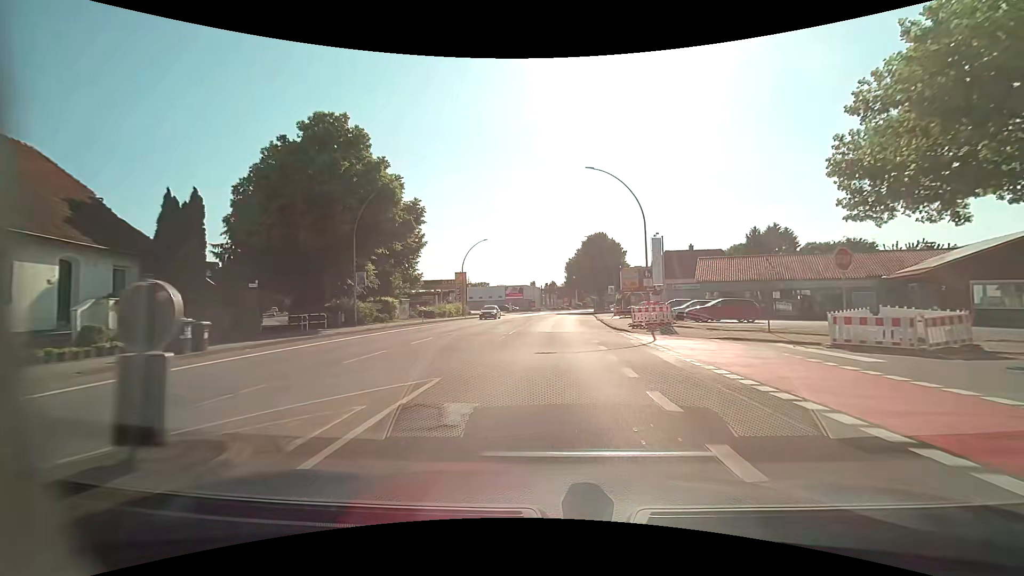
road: primary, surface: asphalt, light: Day
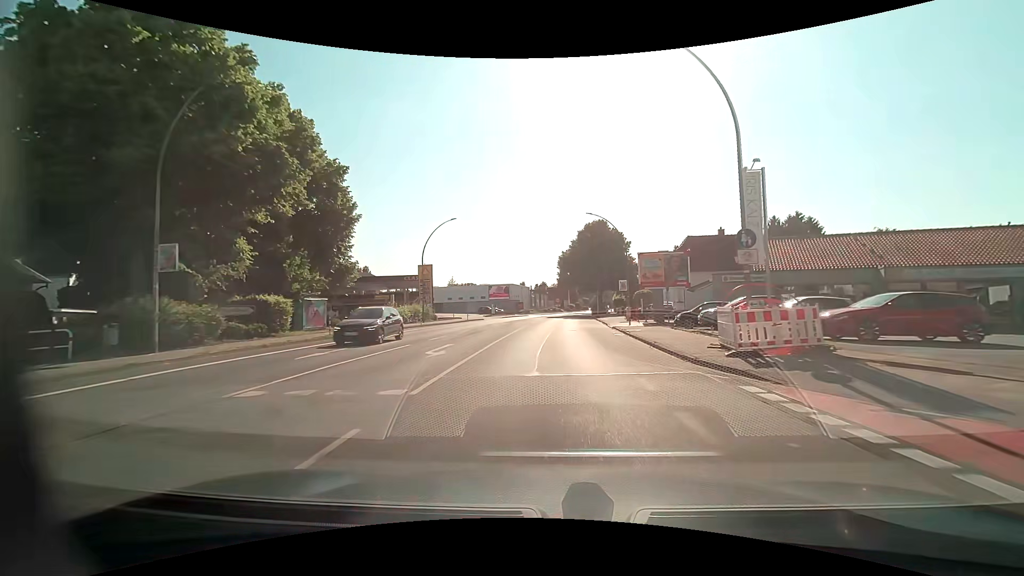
(+0.2, +16.4) m; +1°
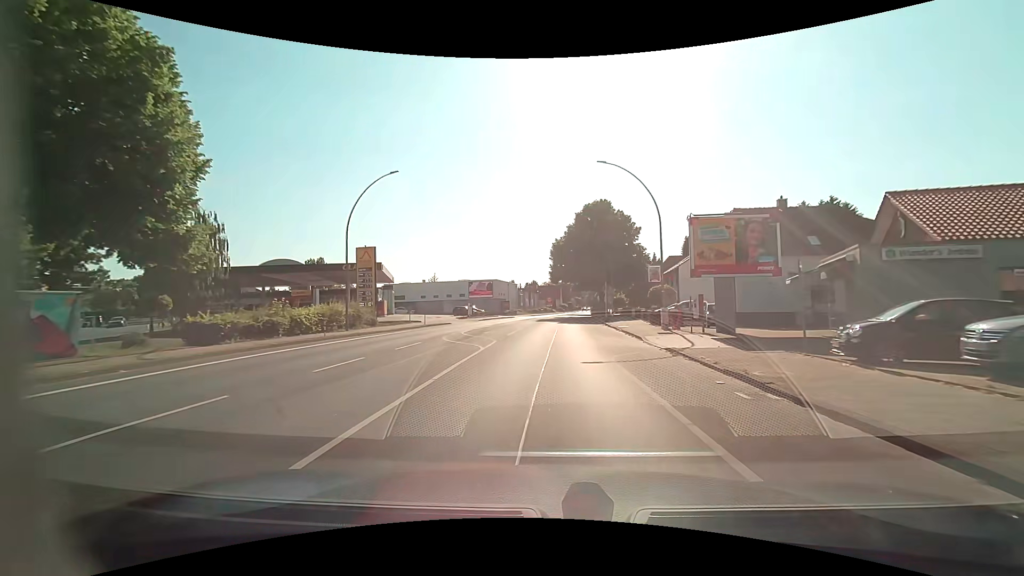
(+0.1, +16.5) m; +1°
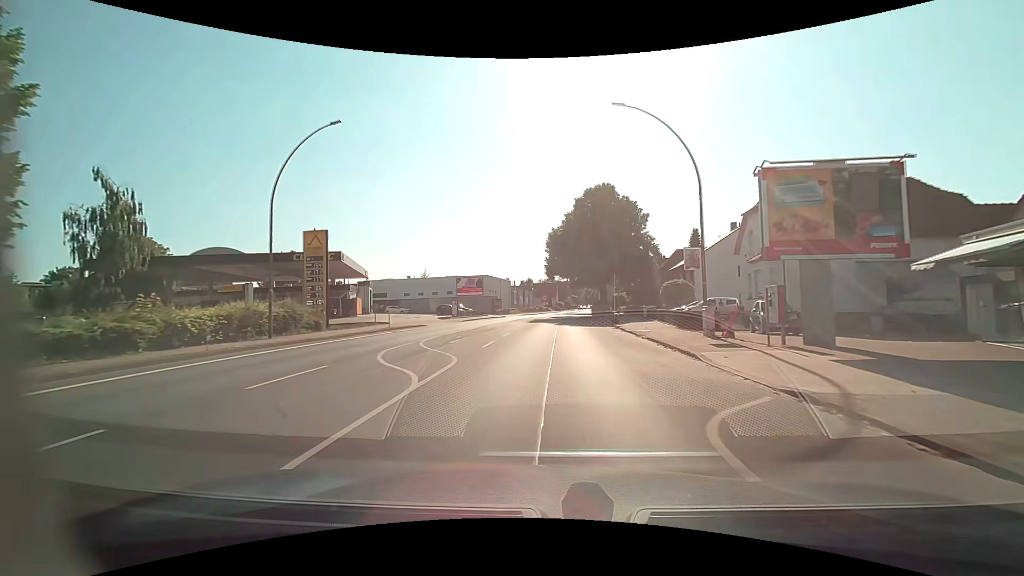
(0.0, +8.3) m; 0°
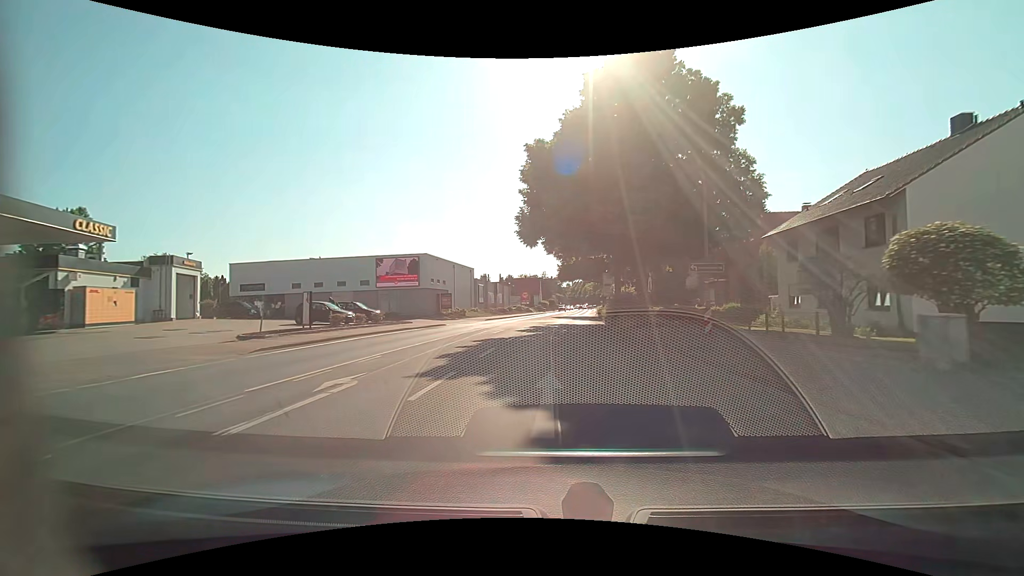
(+0.6, +33.3) m; +2°
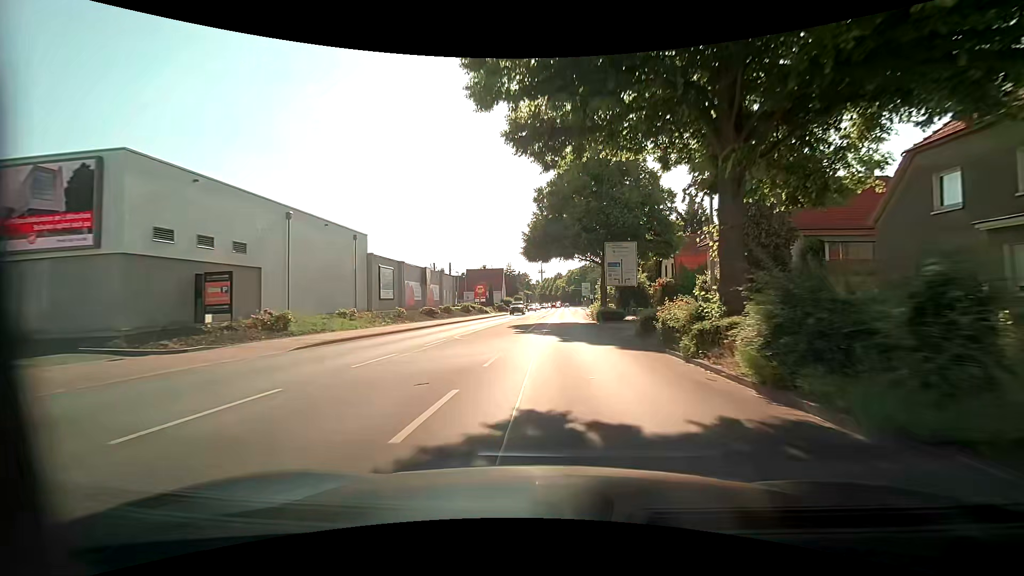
(+1.0, +33.9) m; +4°
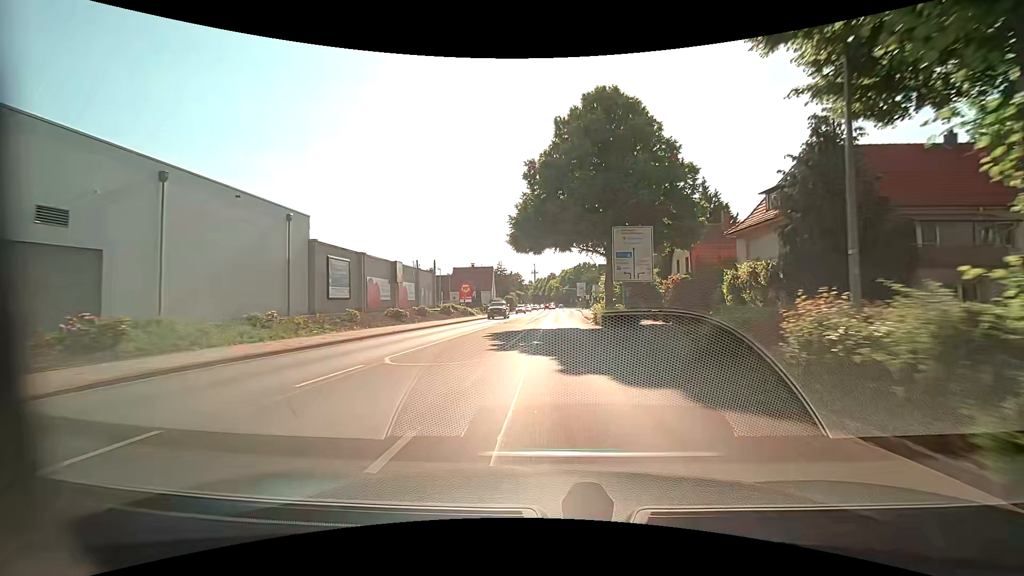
(0.0, +8.6) m; 0°
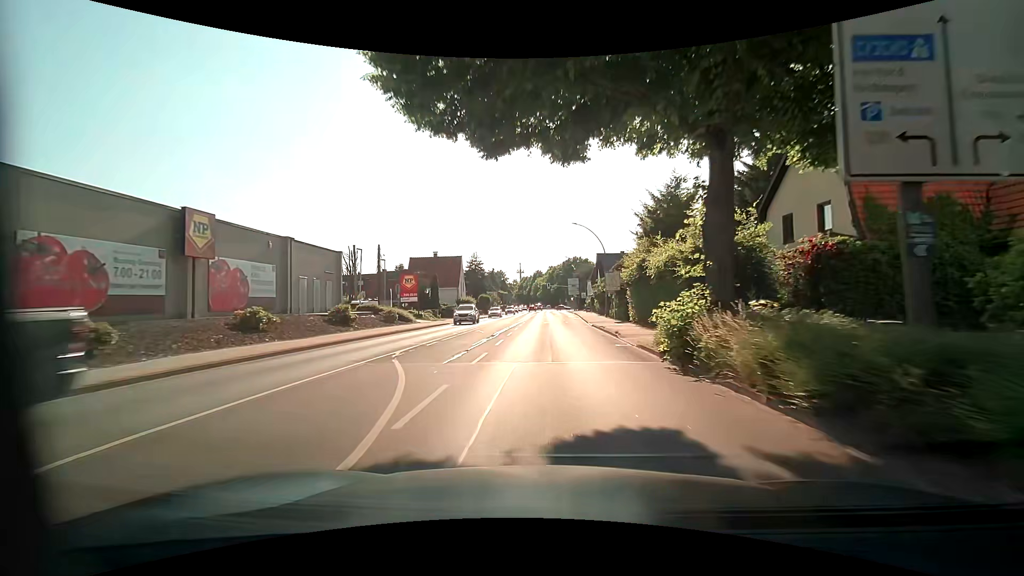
(+0.5, +25.8) m; +2°
(0, +10) (0, +20) (0, +30) (0, +40) (0, +50) (0, +60) (0, +70) (0, +80) (0, +90) (0, +100) m
